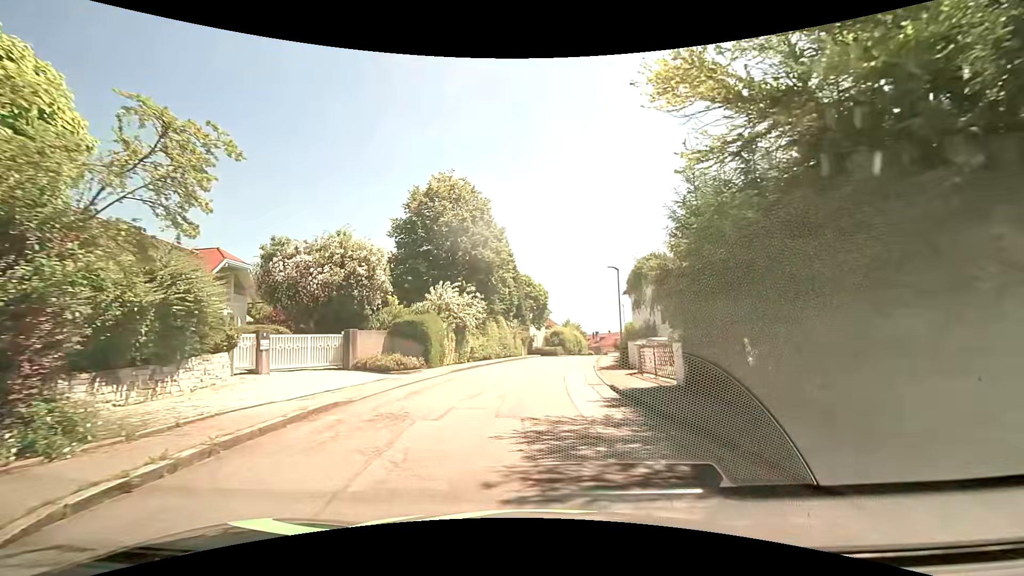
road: residential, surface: asphalt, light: Day
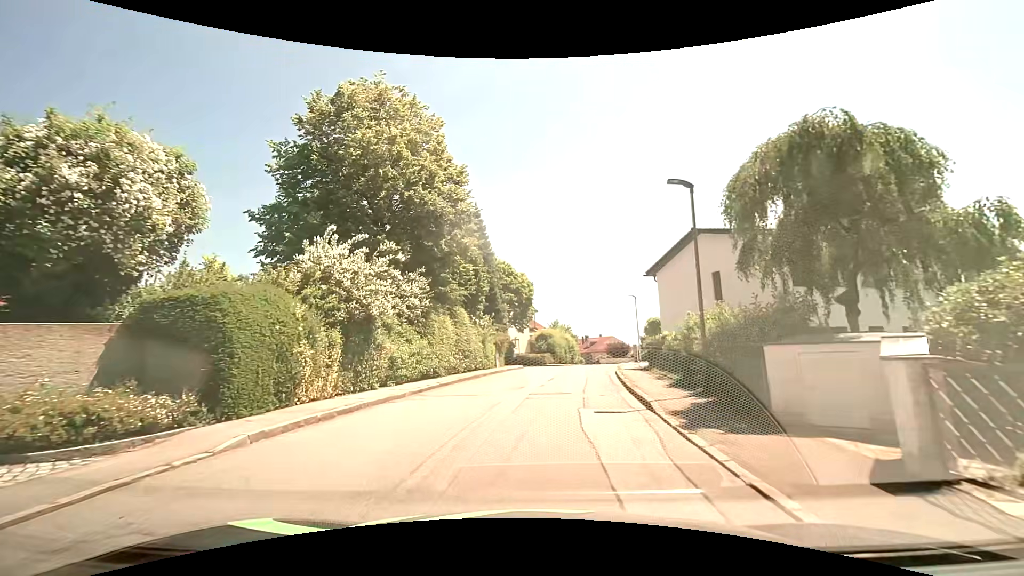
(+0.5, +15.1) m; +3°
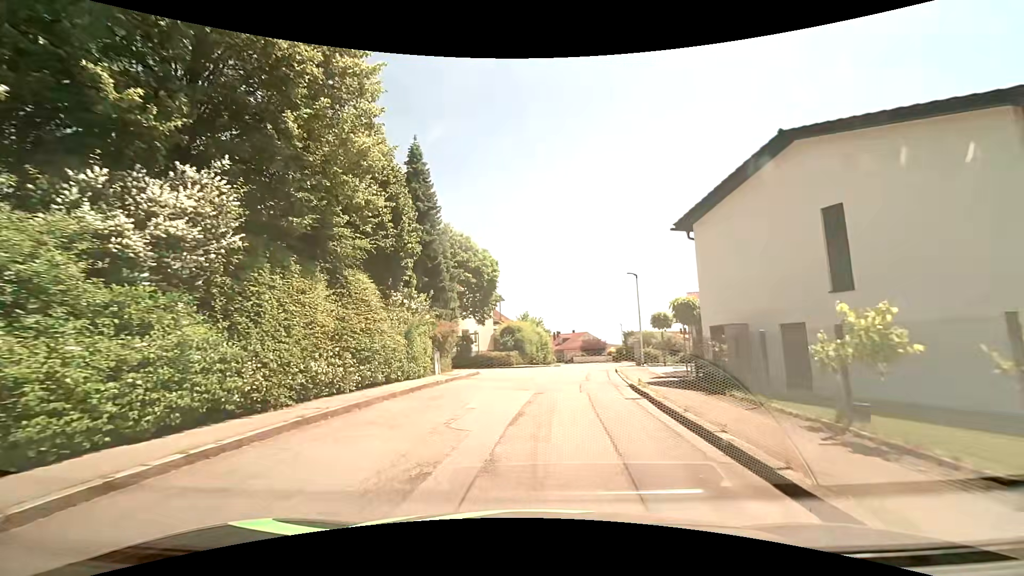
(+0.2, +11.9) m; +2°
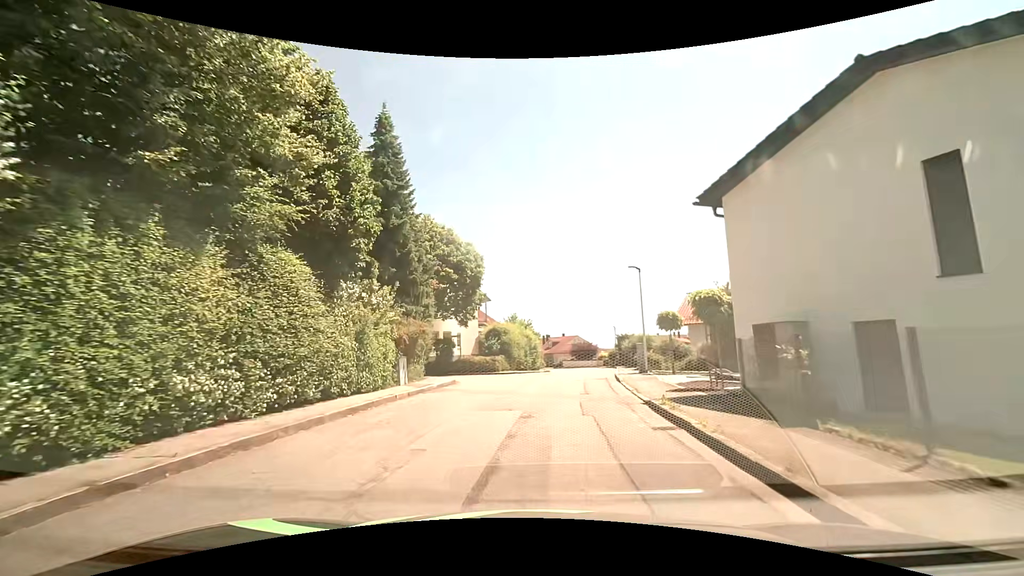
(0.0, +4.0) m; +2°
(0, +10) (+1, +20) (+3, +30) (+4, +40) (+6, +50) (+7, +60) (+7, +70) (+6, +79) (+4, +89) (-1, +98) m
